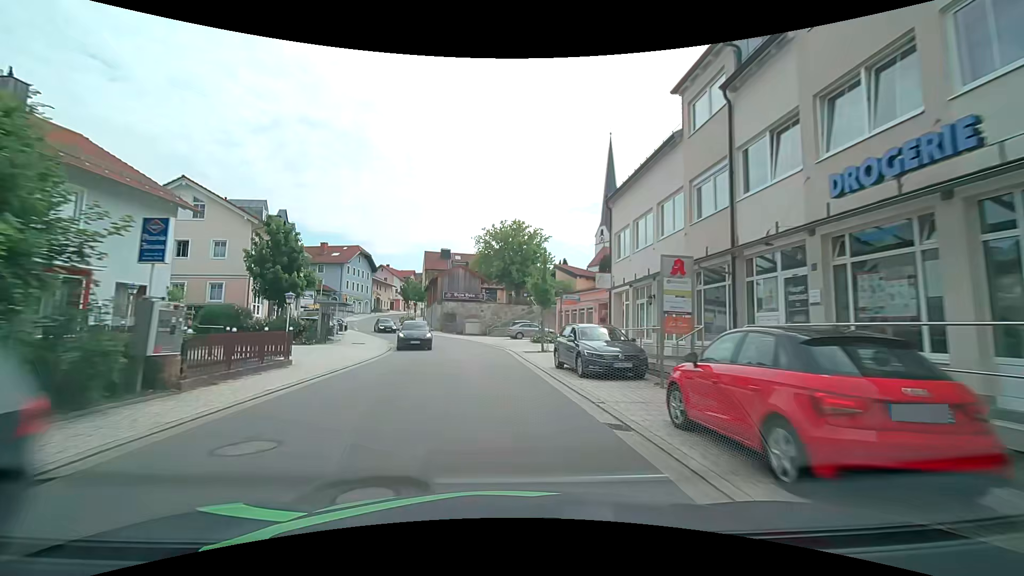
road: tertiary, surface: asphalt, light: Day
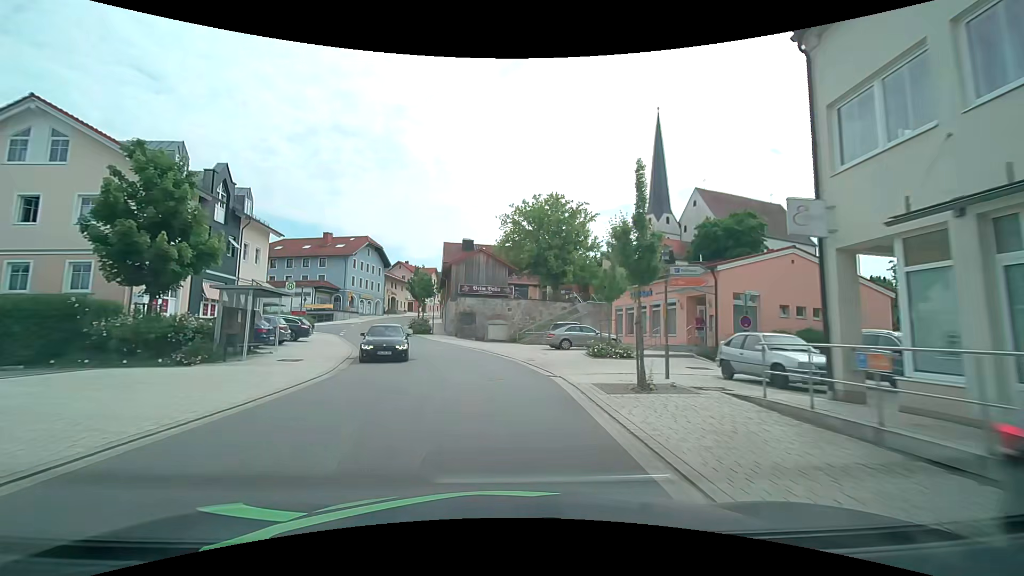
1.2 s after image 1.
(-0.2, +14.8) m; -2°
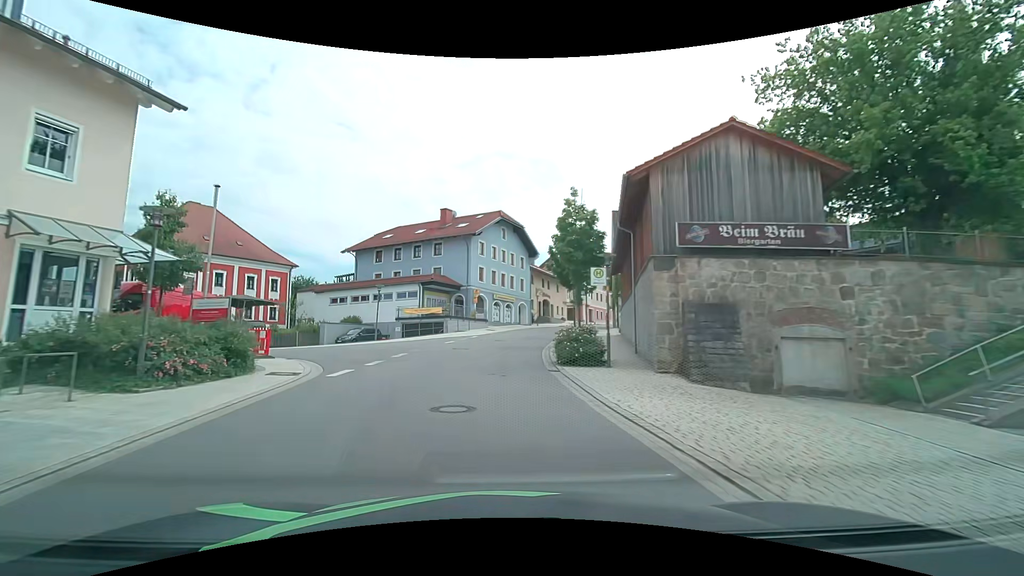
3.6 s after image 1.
(-4.1, +29.2) m; -19°
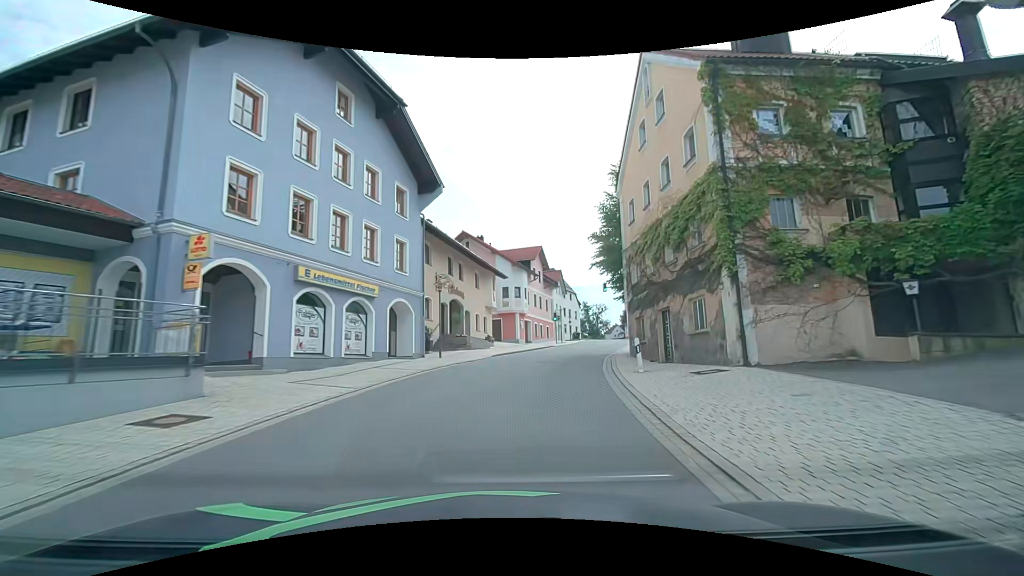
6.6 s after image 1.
(+1.7, +36.6) m; +12°
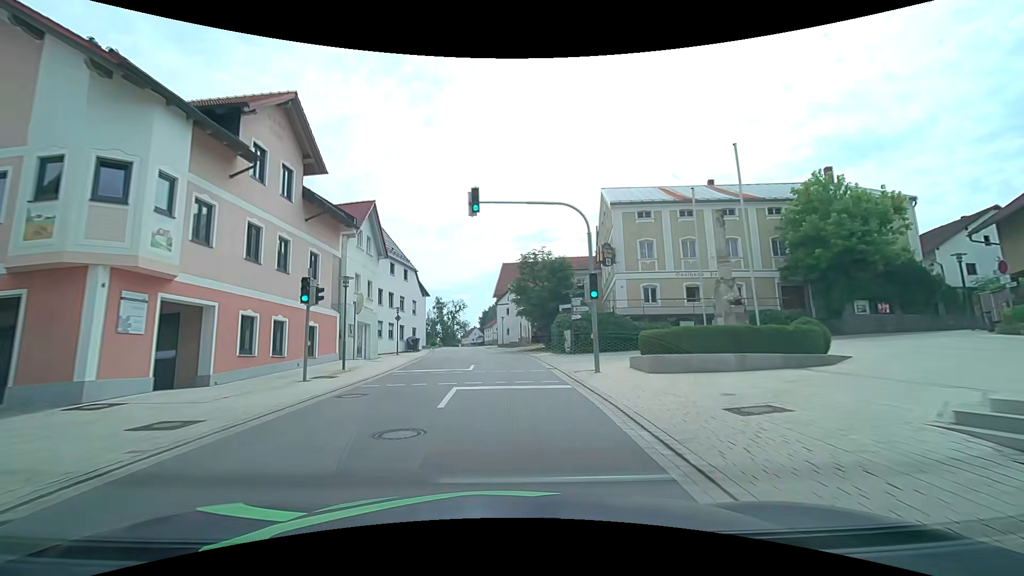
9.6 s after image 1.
(+6.4, +36.6) m; +16°
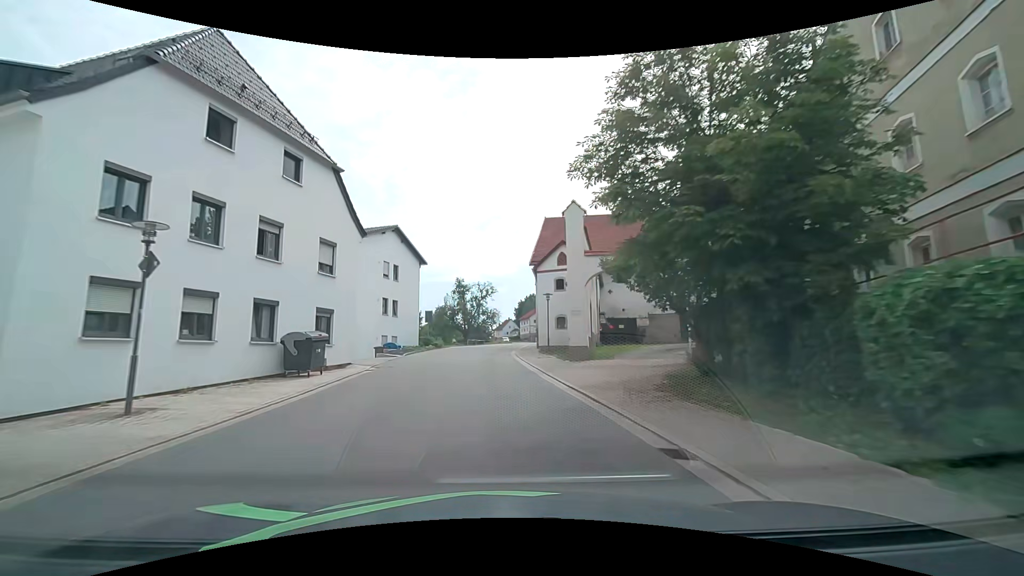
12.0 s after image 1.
(-0.8, +30.5) m; -5°
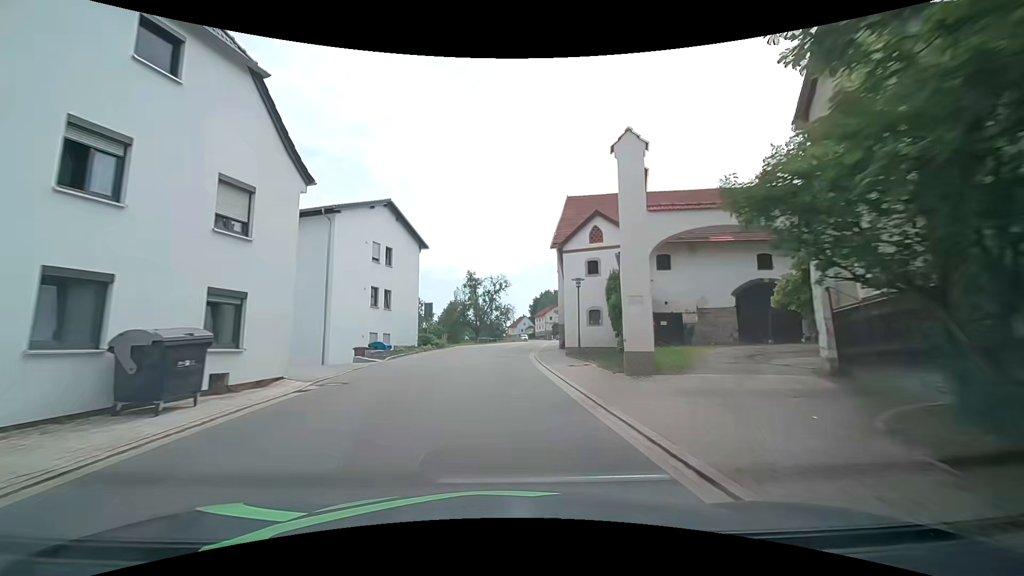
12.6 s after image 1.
(-0.1, +7.7) m; -2°
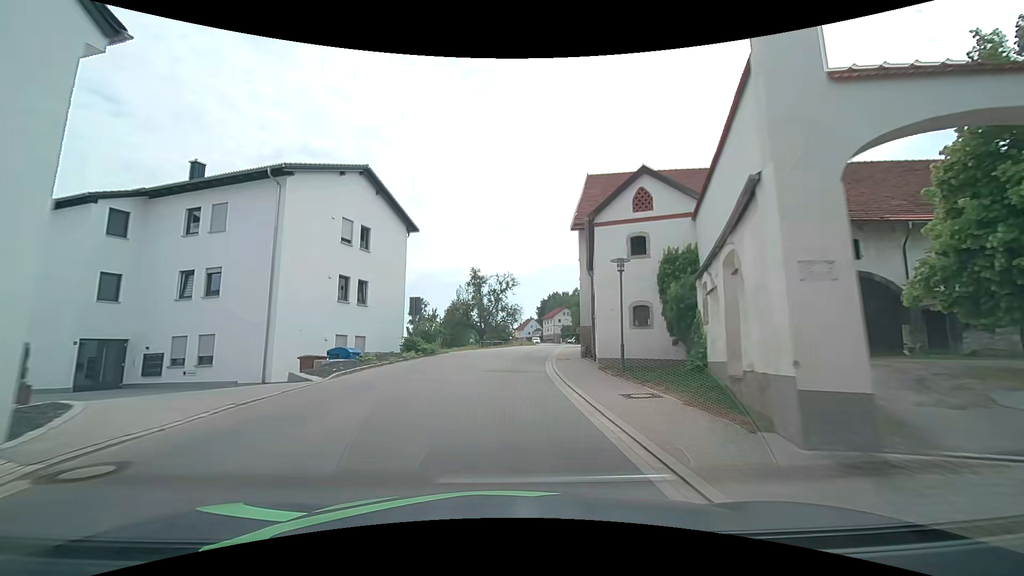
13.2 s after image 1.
(-0.1, +7.7) m; -1°
(0, +10) (0, +20) (+1, +30) (+3, +40) (+4, +50) (+6, +60) (+7, +69) (+9, +79) (+10, +89) (+11, +99) m
